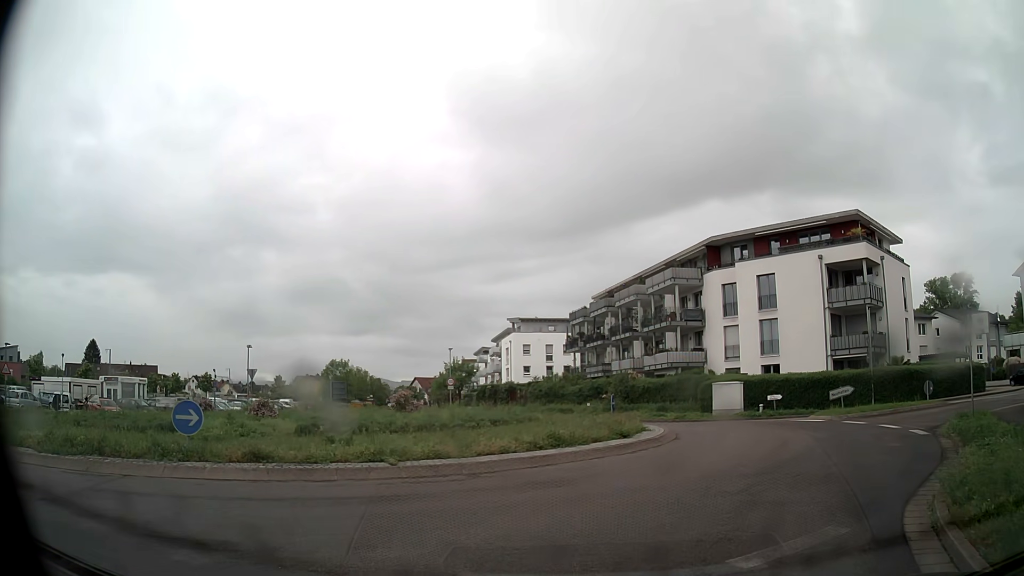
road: secondary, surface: asphalt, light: Day
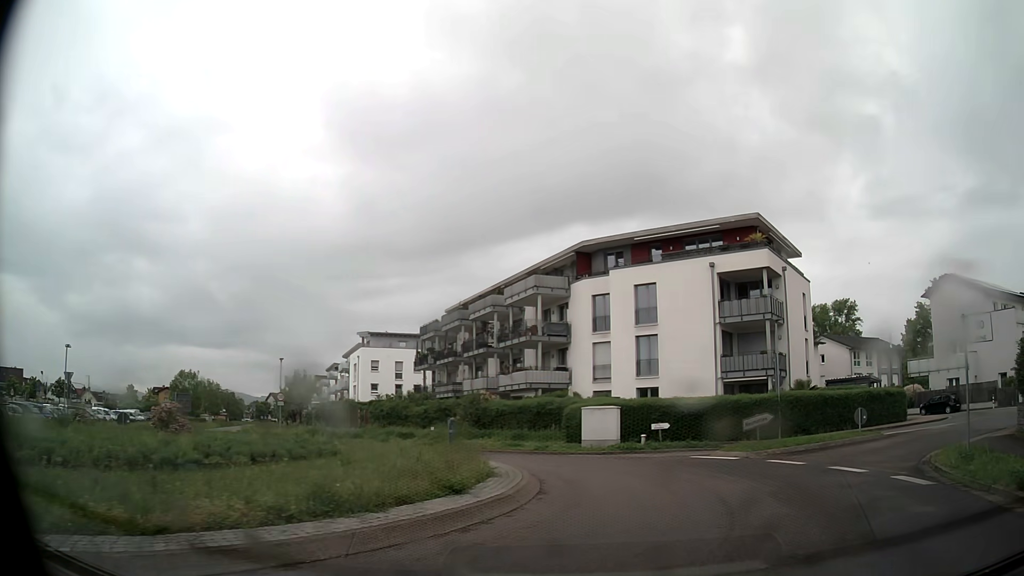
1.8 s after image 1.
(+0.8, +6.4) m; +14°
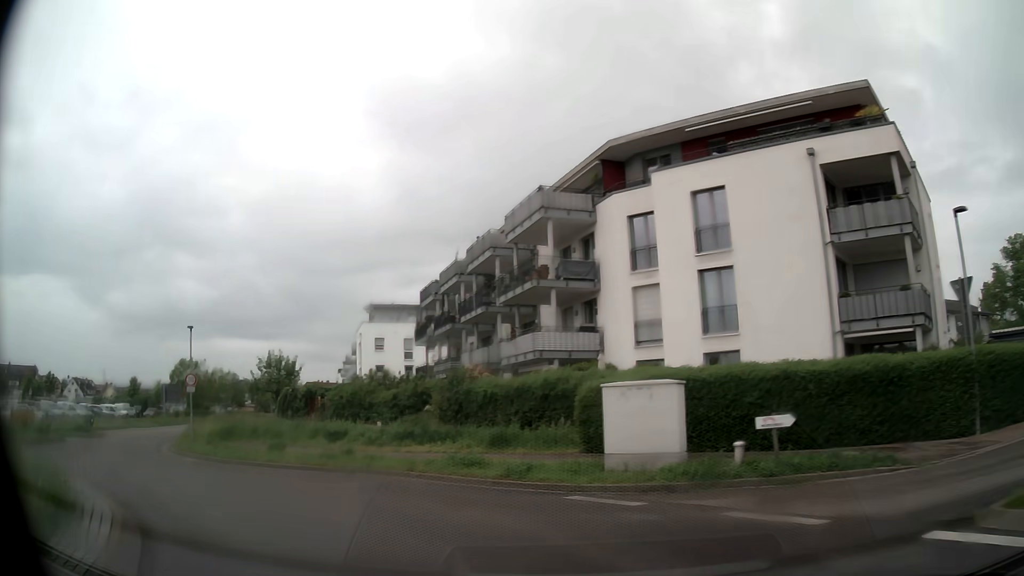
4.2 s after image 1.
(+1.2, +14.4) m; -5°
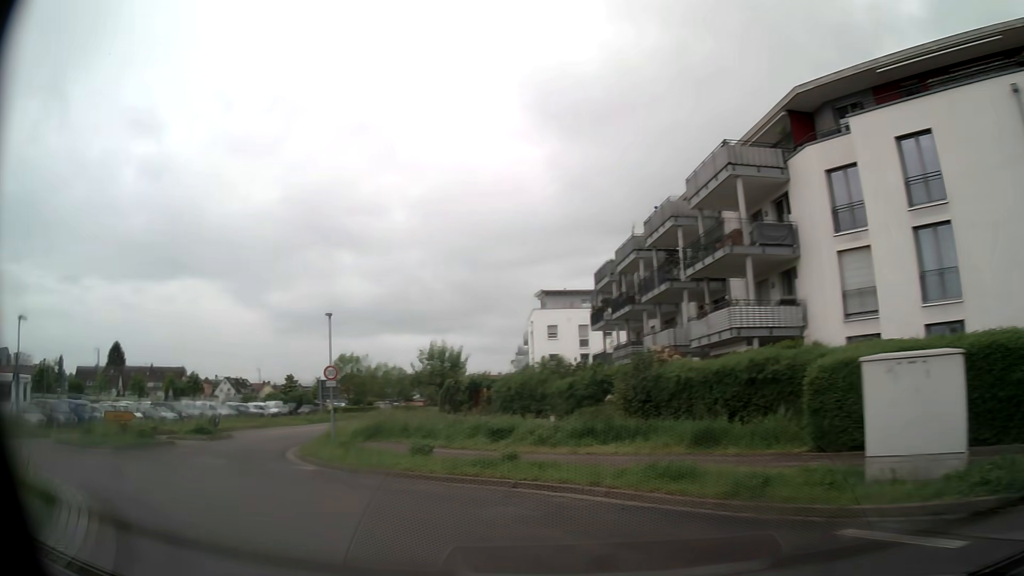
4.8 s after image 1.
(-0.5, +3.8) m; -15°
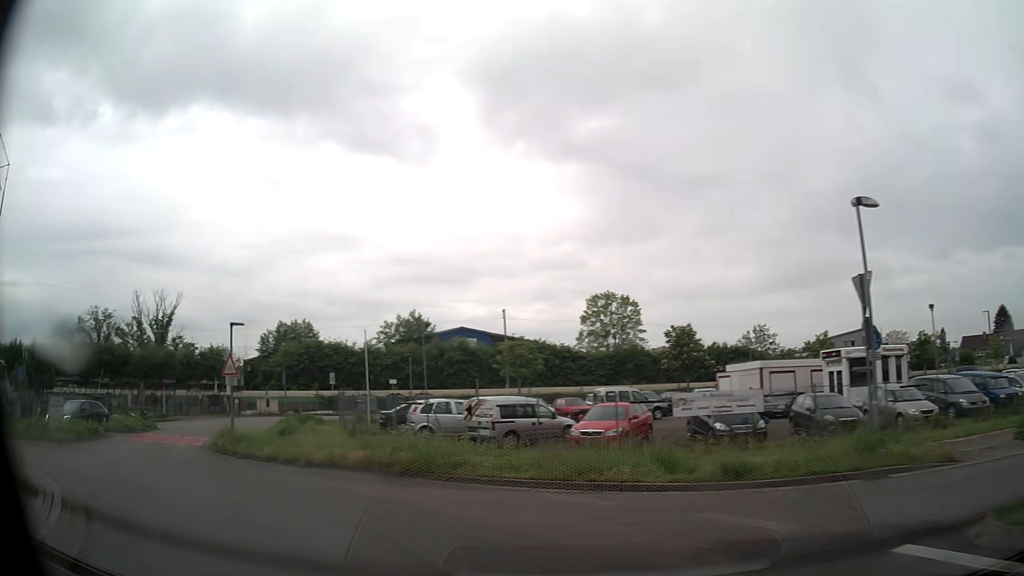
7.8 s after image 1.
(-10.7, +13.2) m; -78°
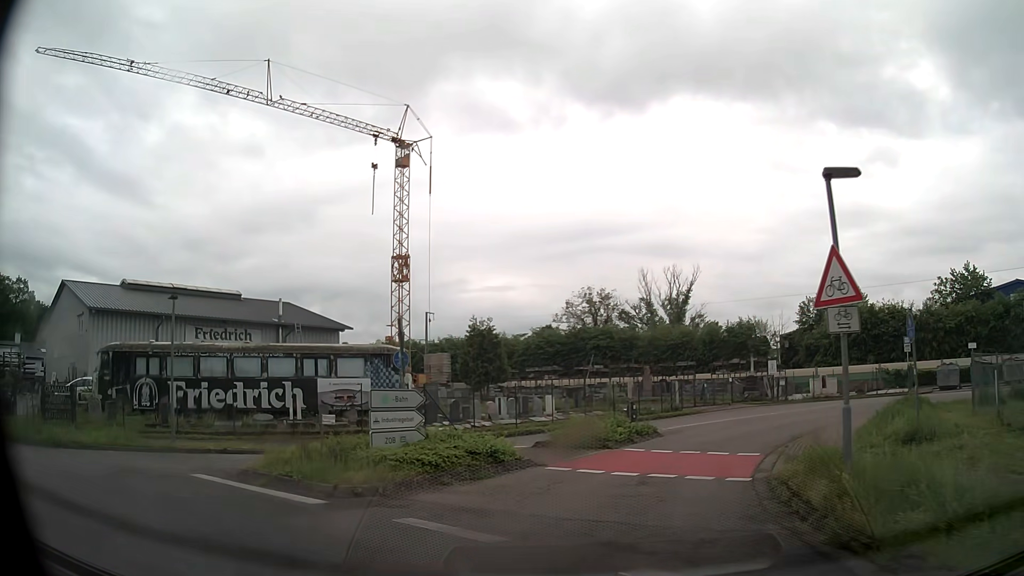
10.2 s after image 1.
(-6.1, +12.6) m; -45°
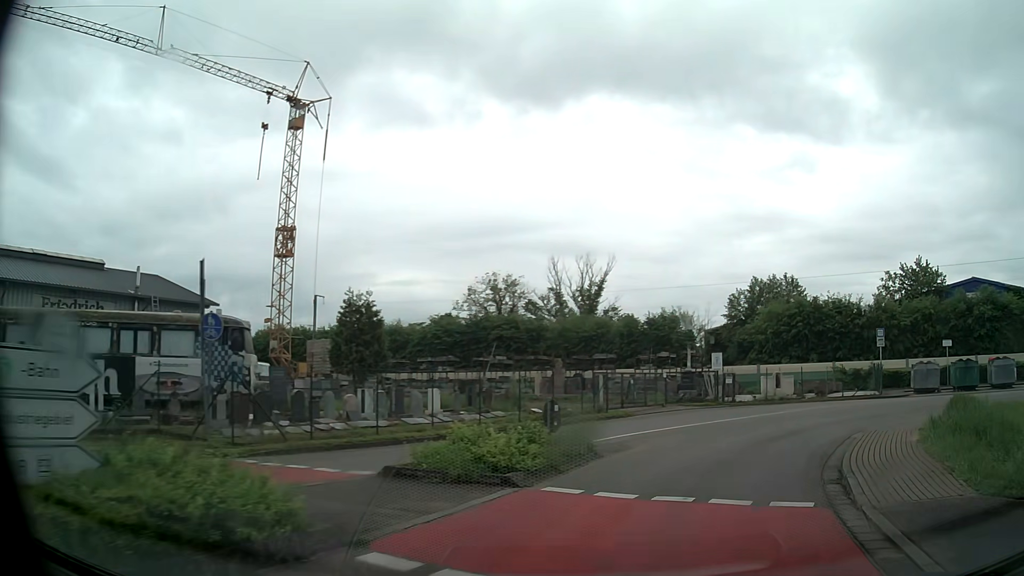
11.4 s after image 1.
(+0.3, +7.6) m; +8°
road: unclassified
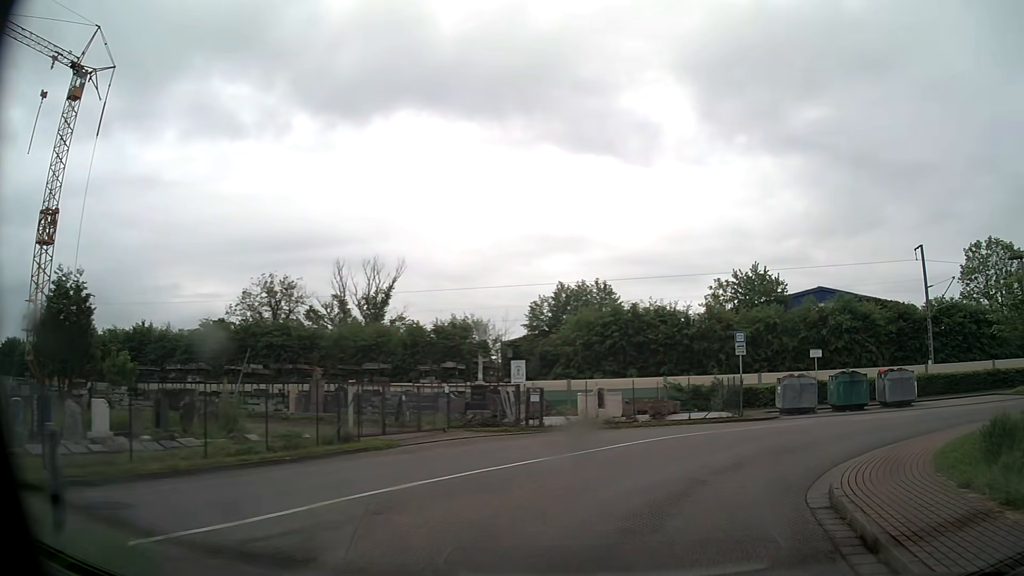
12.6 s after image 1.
(+1.3, +8.3) m; +18°
(+2, +10) (+8, +17) (+18, +20) (+28, +19) (+38, +17) (+48, +16) (+58, +15) (+67, +13) (+77, +12) (+87, +11) m
